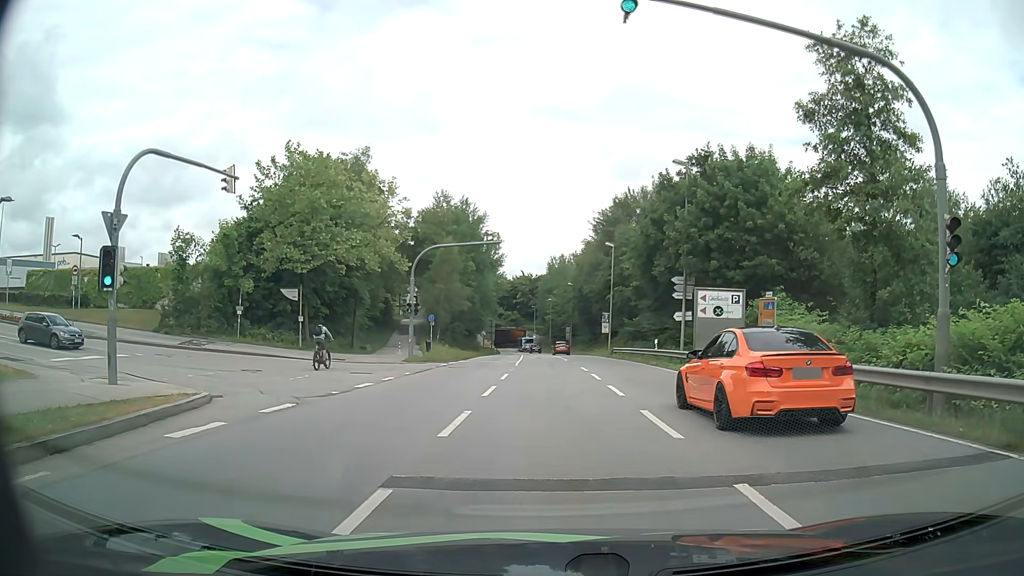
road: secondary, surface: asphalt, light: Day
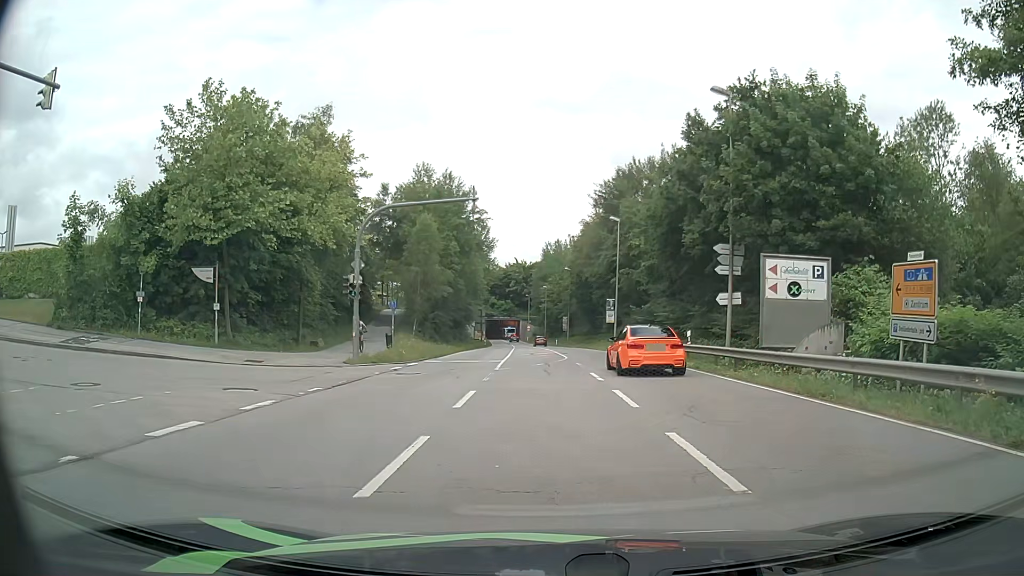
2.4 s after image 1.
(+0.1, +9.6) m; 0°
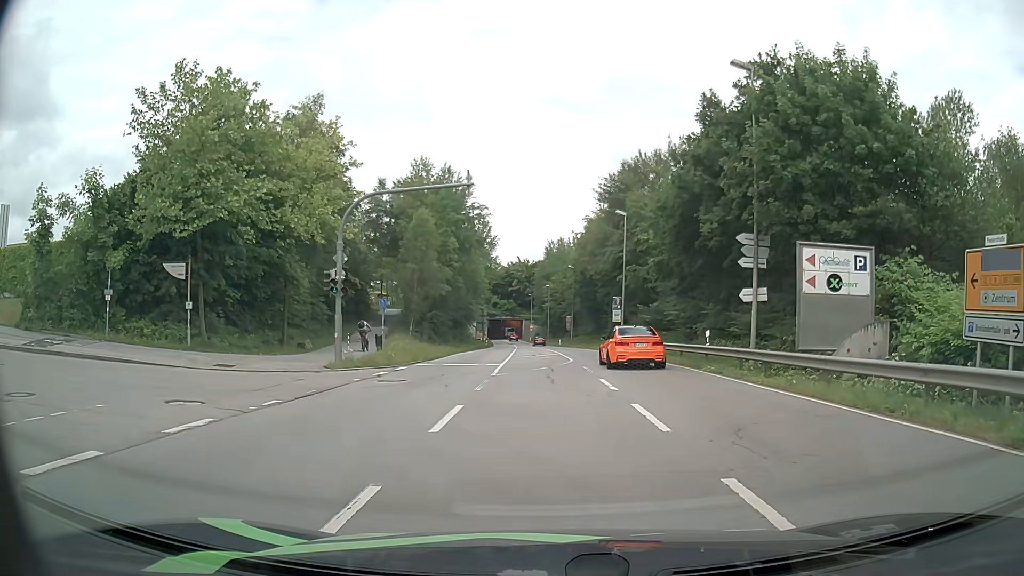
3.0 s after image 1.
(0.0, +2.6) m; 0°
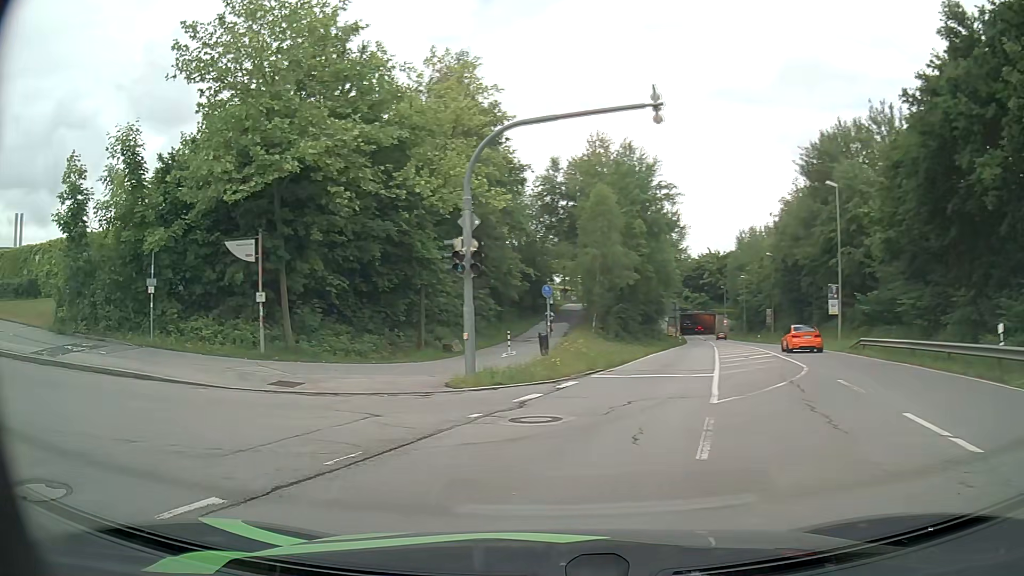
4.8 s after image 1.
(-0.5, +8.1) m; -14°
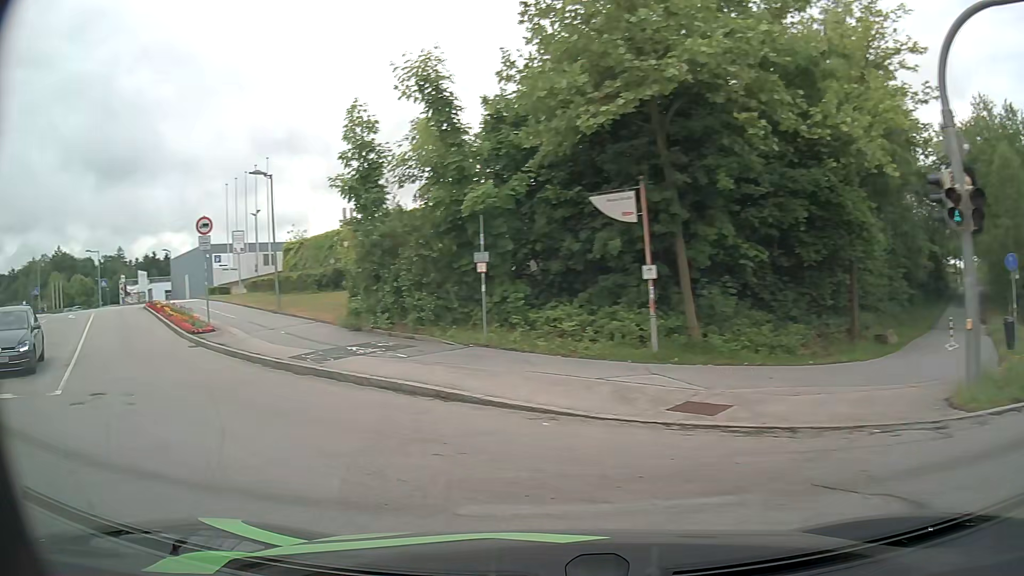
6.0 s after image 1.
(-1.6, +5.8) m; -32°
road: residential
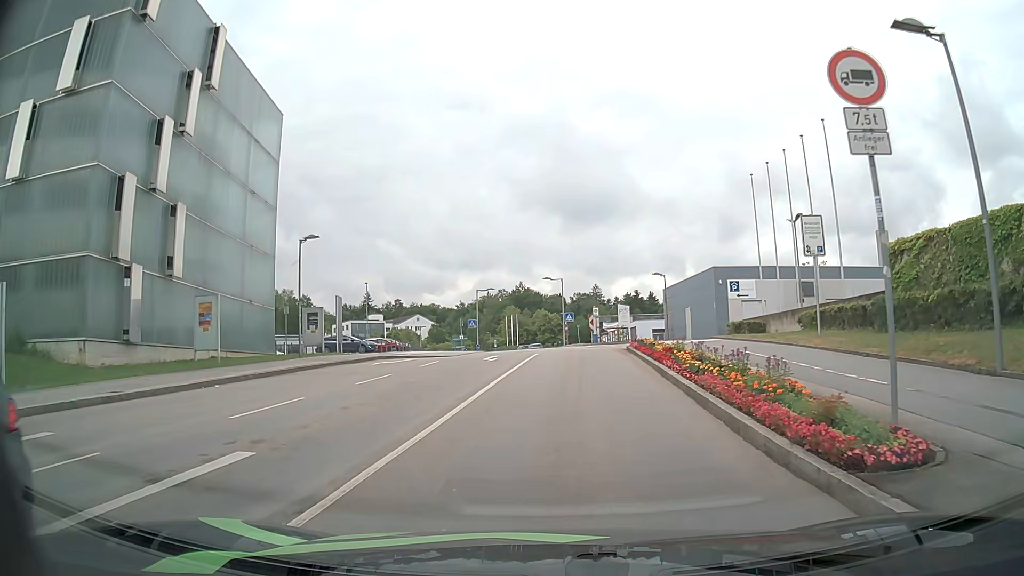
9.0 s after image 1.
(-8.6, +13.5) m; -44°
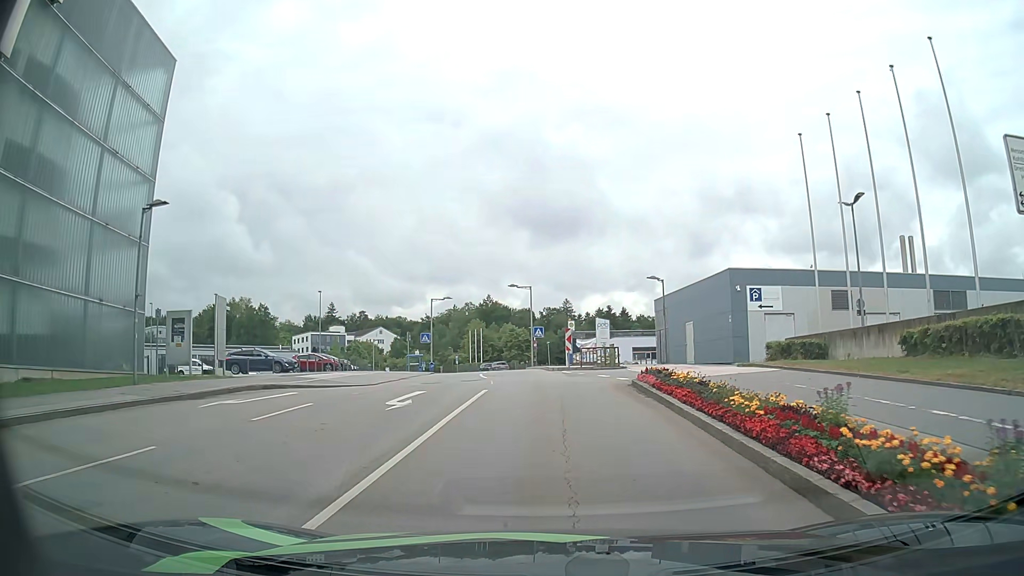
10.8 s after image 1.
(+0.2, +10.7) m; +3°
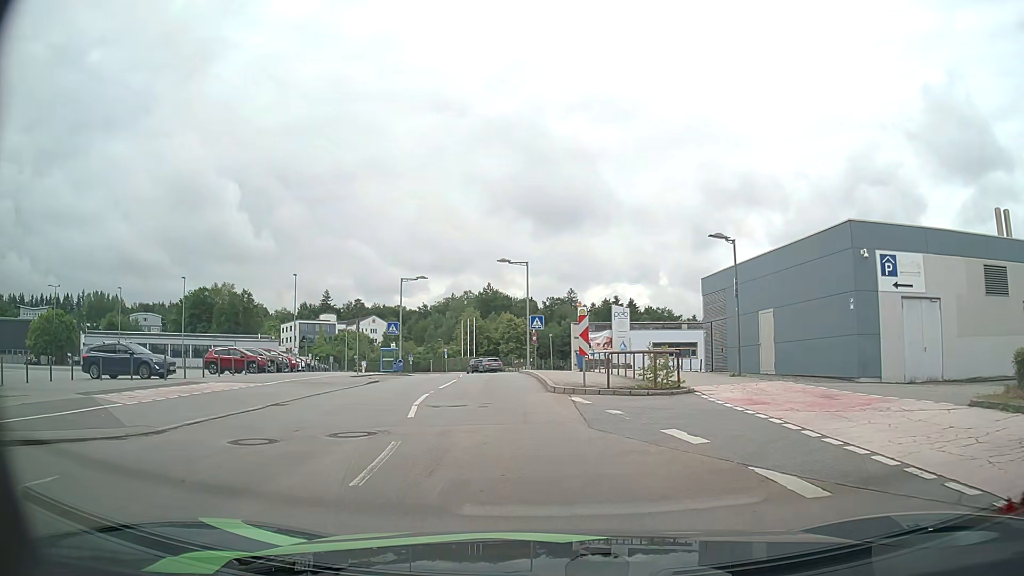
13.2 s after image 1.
(+0.2, +14.1) m; -1°
(-1, +10) (-1, +20) (-2, +30) (-3, +40) (-4, +50) (-6, +60) (-8, +69) (-11, +79) (-14, +88) (-18, +98) m
